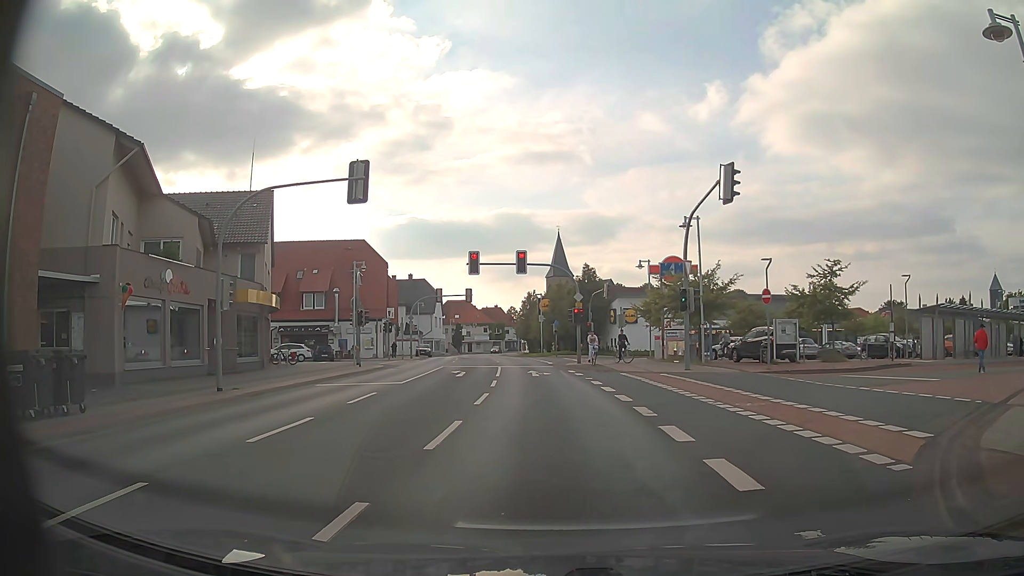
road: primary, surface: asphalt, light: Day
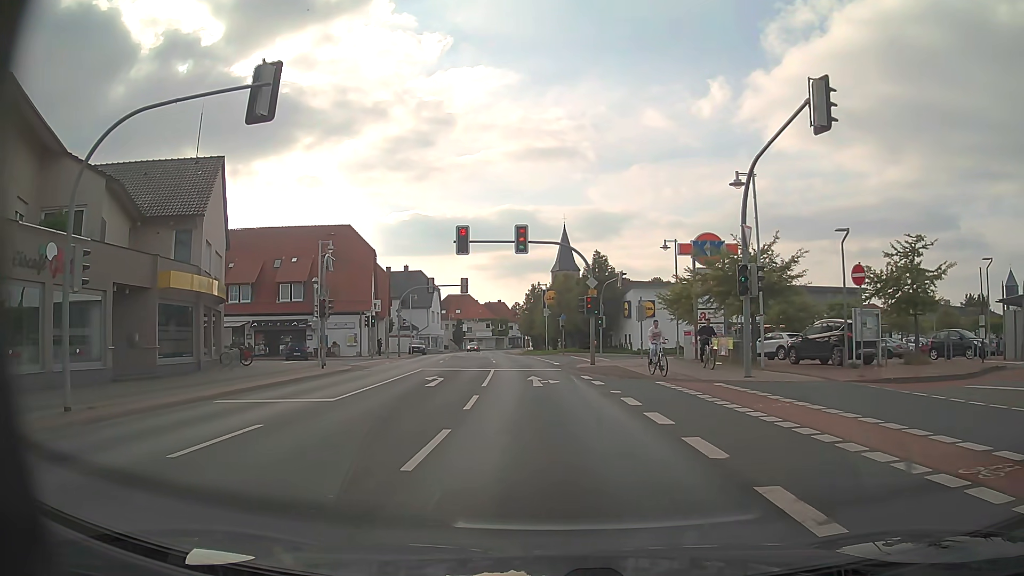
(+0.2, +8.1) m; +1°
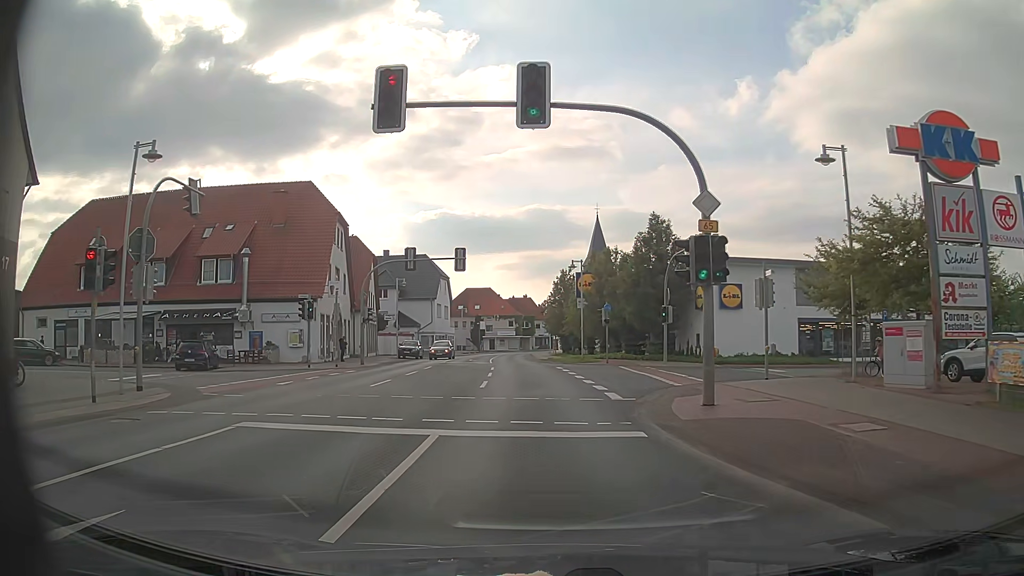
(-0.1, +19.9) m; -2°
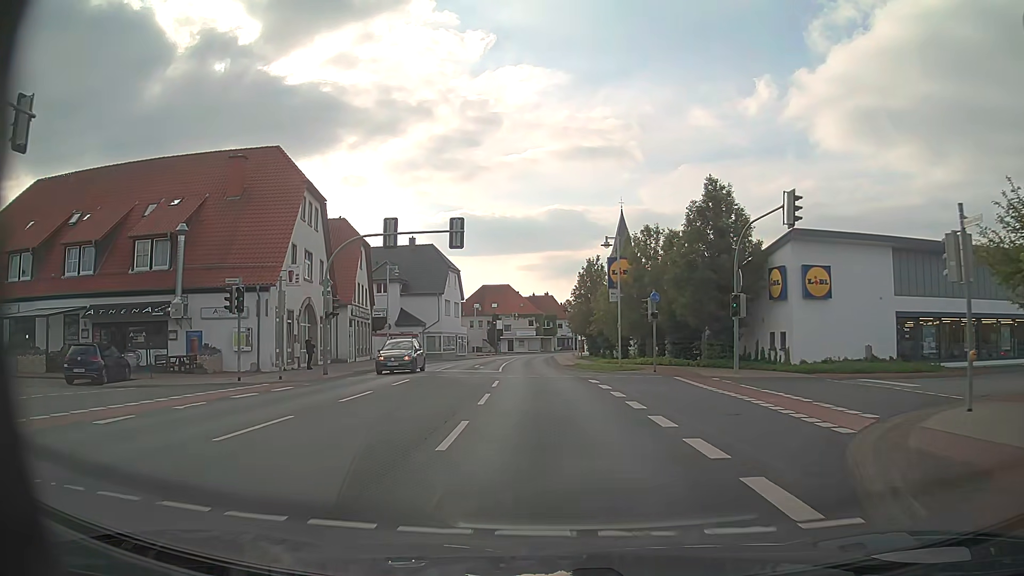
(-0.2, +10.5) m; -2°
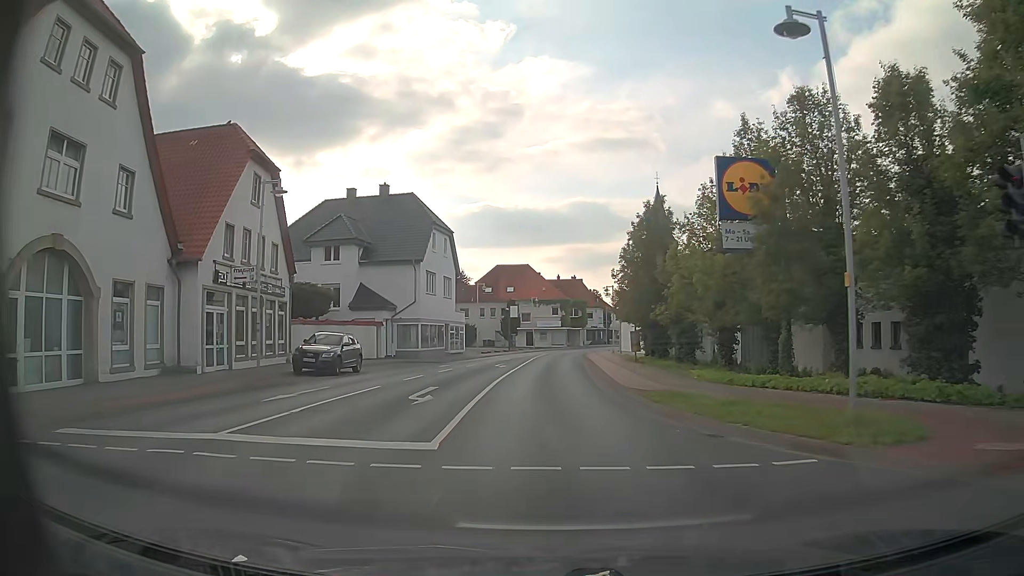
(-0.5, +24.0) m; -2°
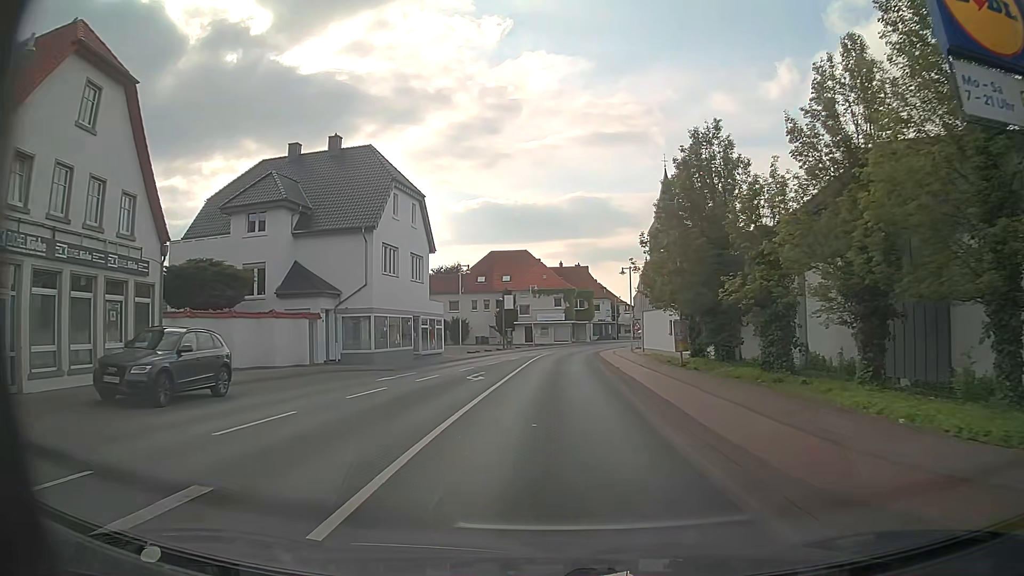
(0.0, +13.1) m; 0°
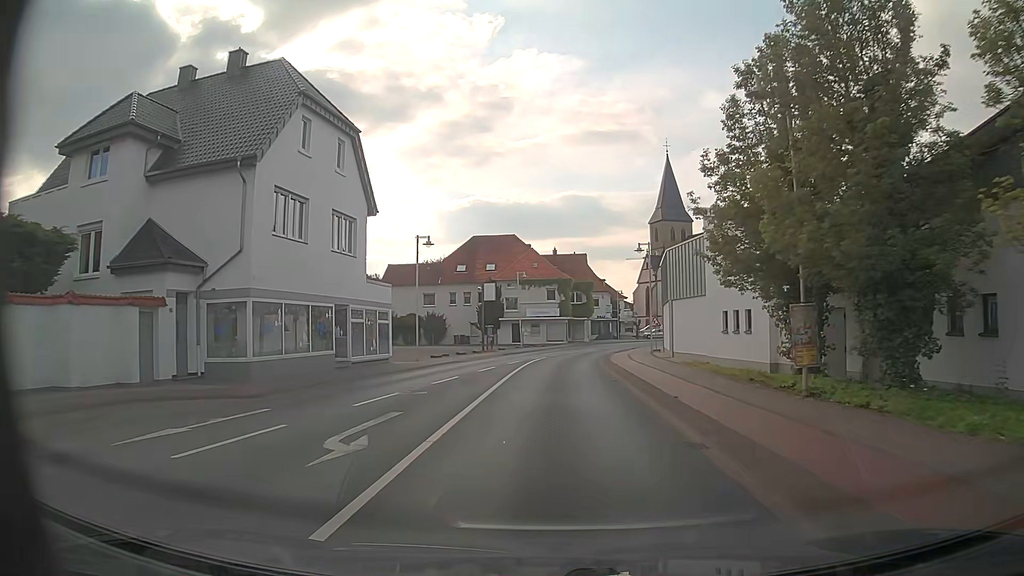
(+0.1, +13.7) m; +1°
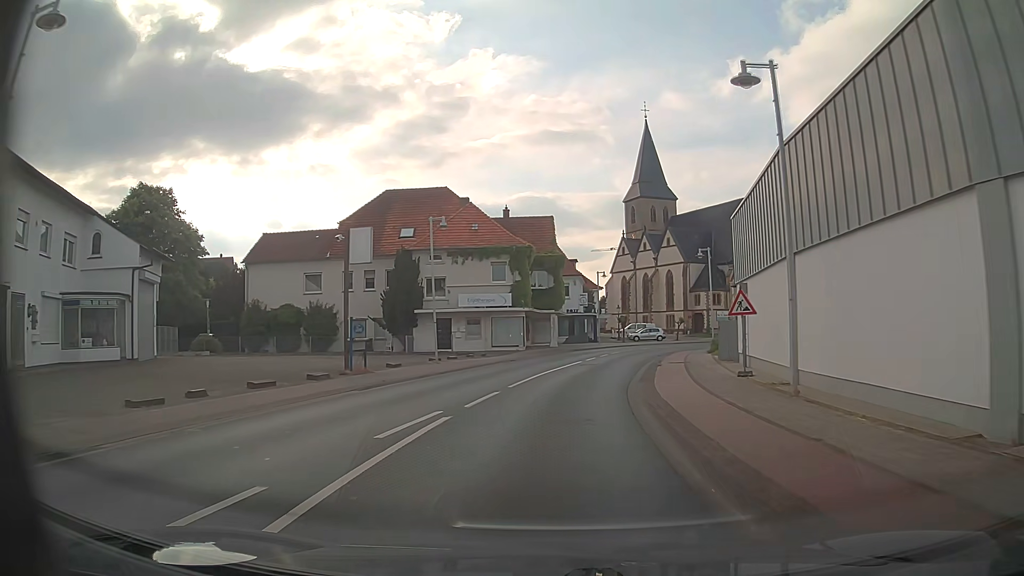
(+0.6, +27.6) m; +4°
(0, +10) (+1, +20) (+2, +30) (+4, +40) (+7, +49) (+12, +58) (+19, +65) (+27, +71) (+36, +76) (+45, +80) m
